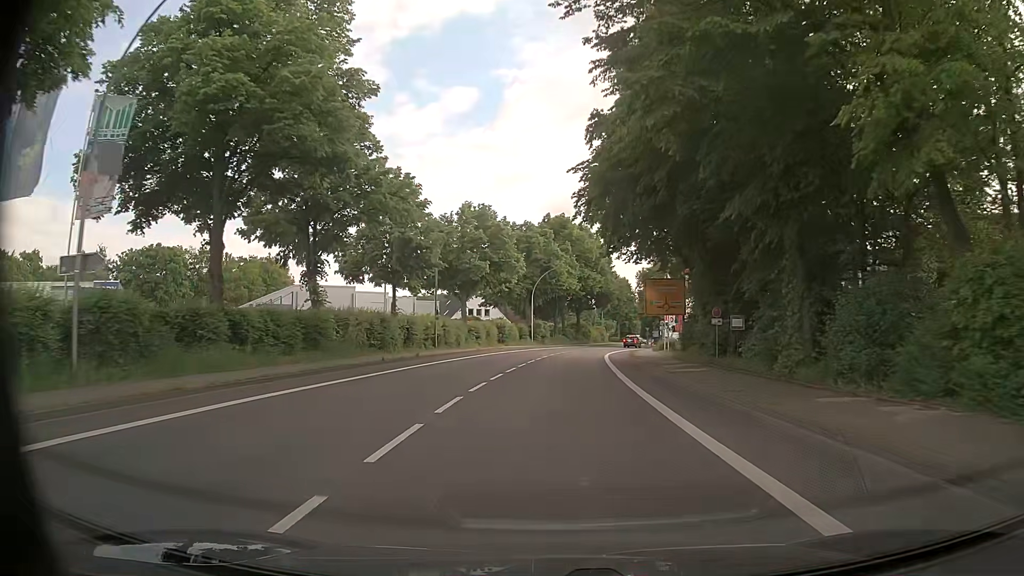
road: primary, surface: asphalt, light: Day
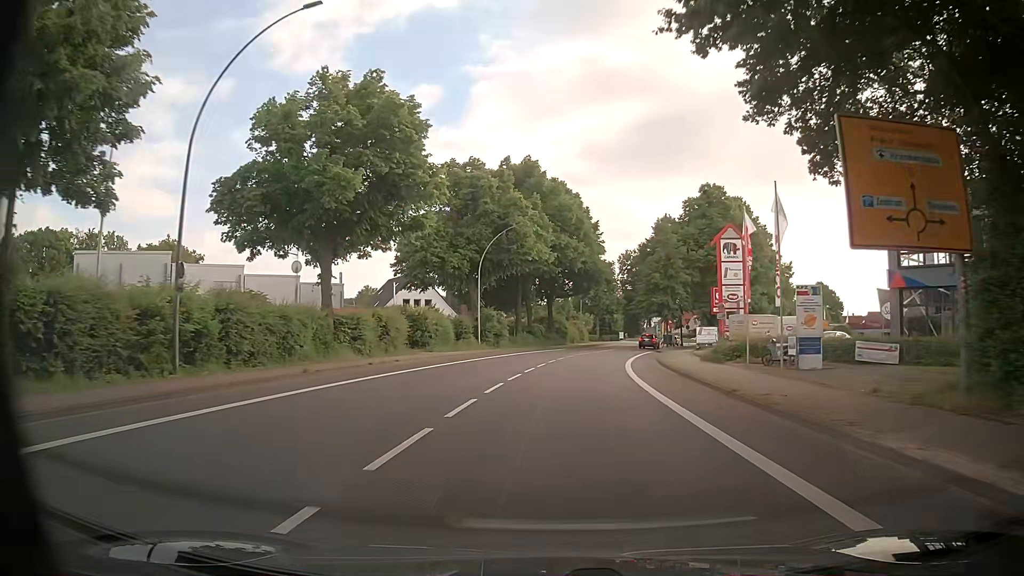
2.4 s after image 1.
(+0.4, +31.8) m; +2°
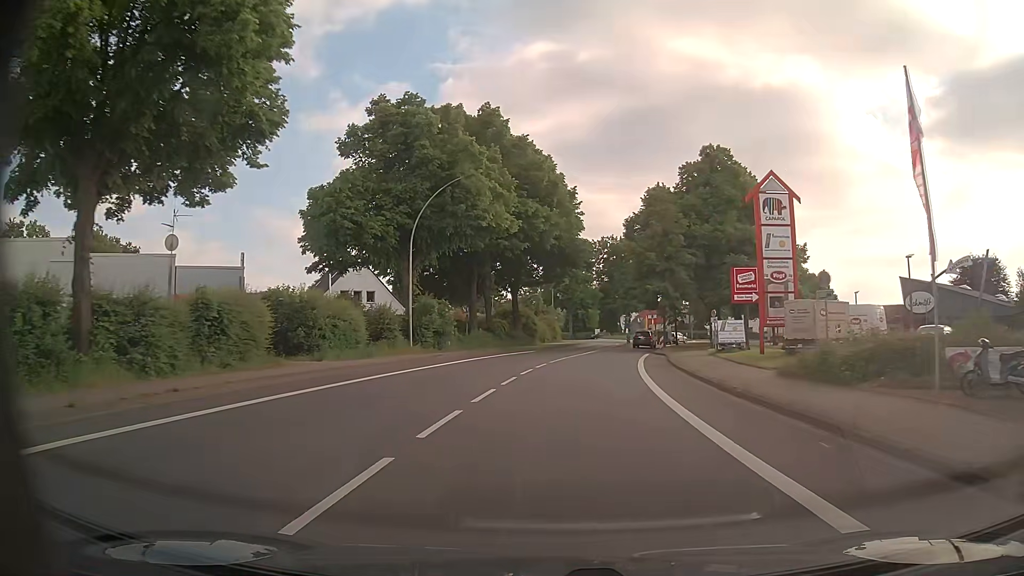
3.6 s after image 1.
(+0.5, +15.8) m; +3°
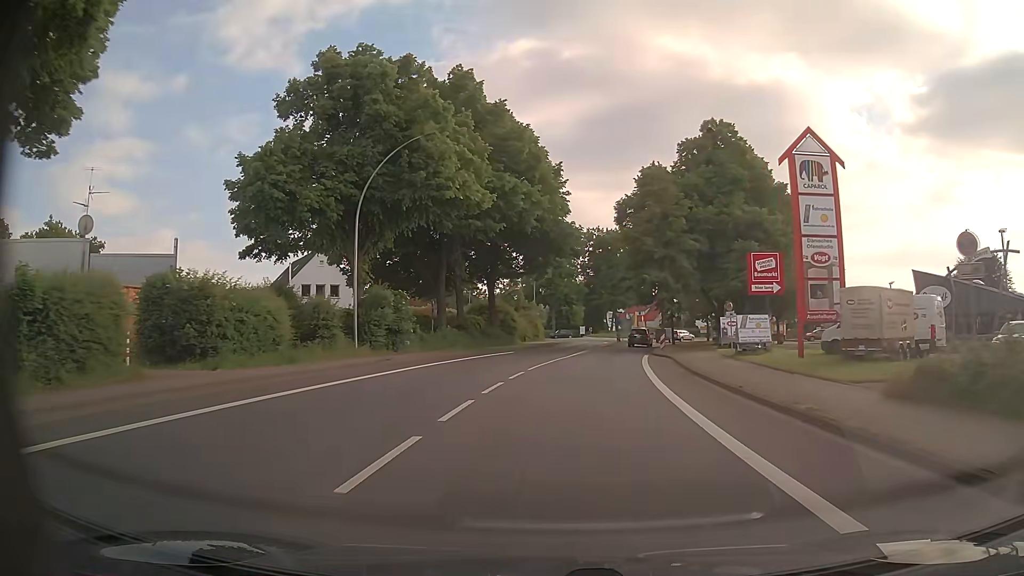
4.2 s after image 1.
(+0.1, +7.5) m; +1°
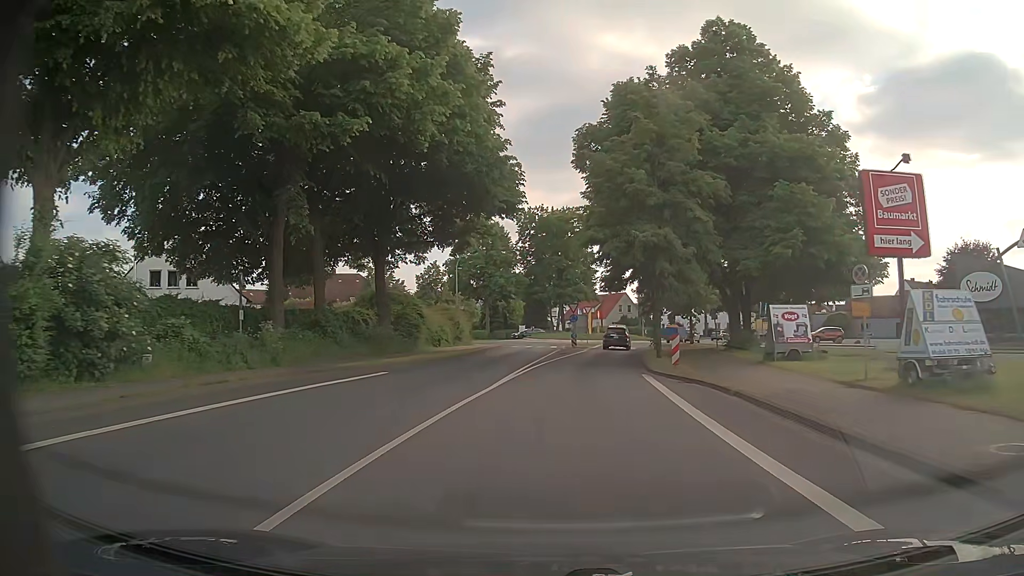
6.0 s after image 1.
(+1.0, +19.9) m; +5°
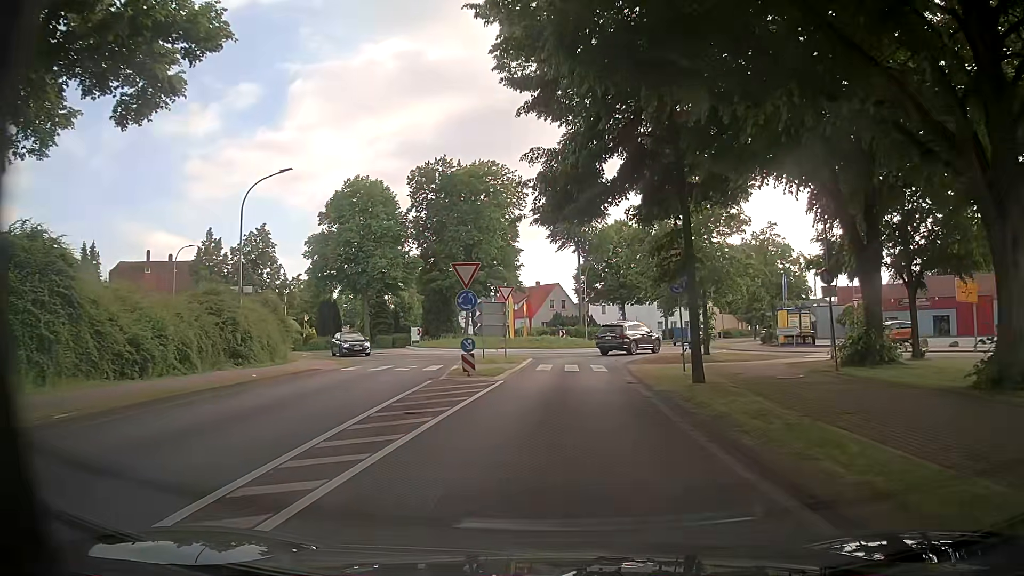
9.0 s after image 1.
(+1.8, +28.3) m; +6°
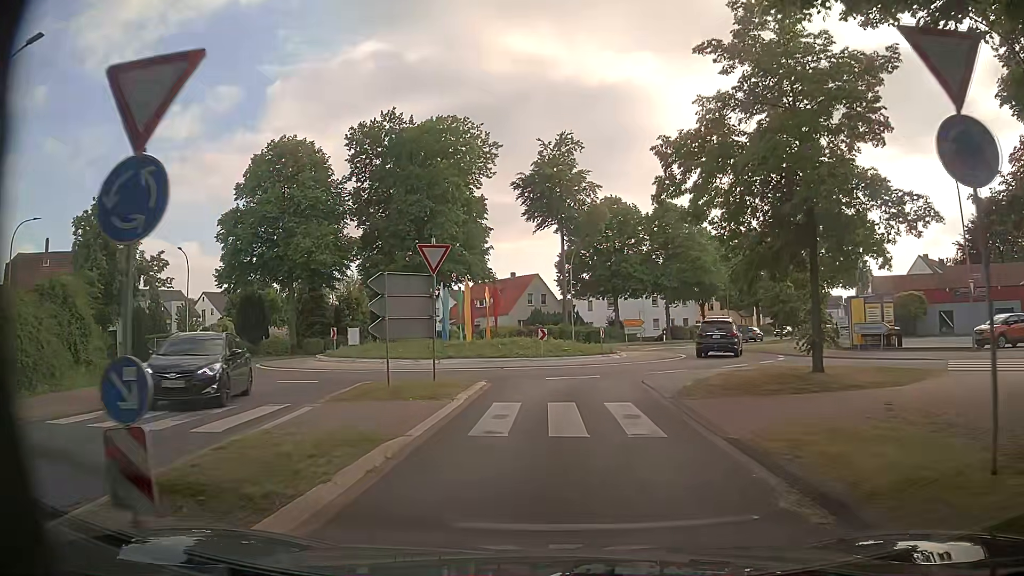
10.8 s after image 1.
(+0.3, +14.9) m; +2°
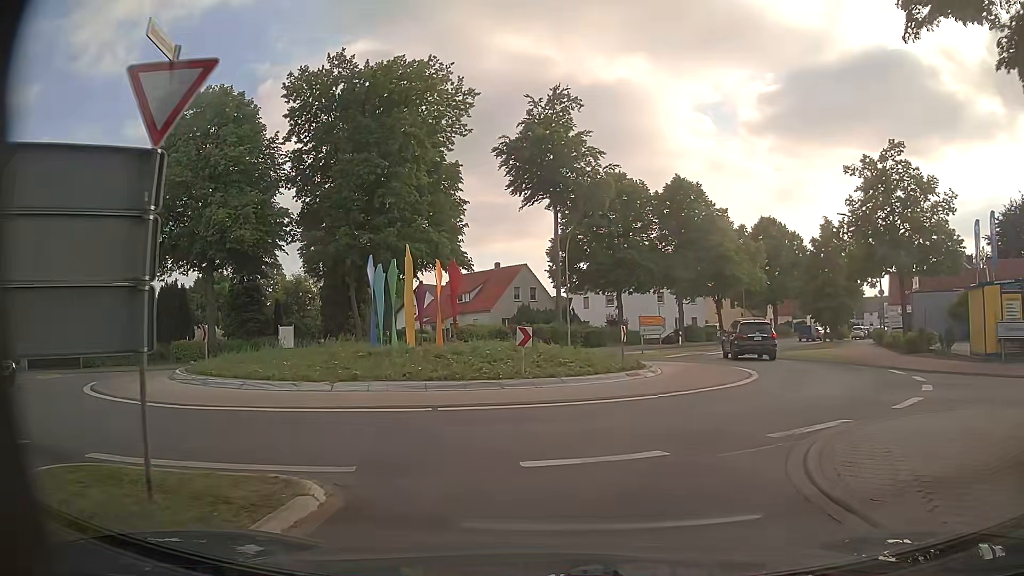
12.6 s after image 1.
(+0.1, +11.7) m; 0°
